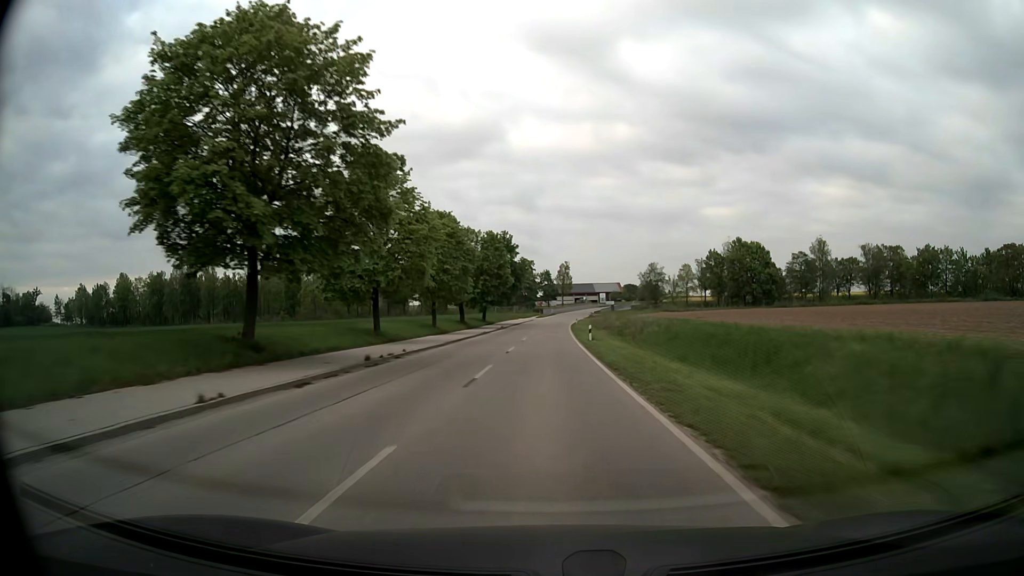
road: secondary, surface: asphalt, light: Day
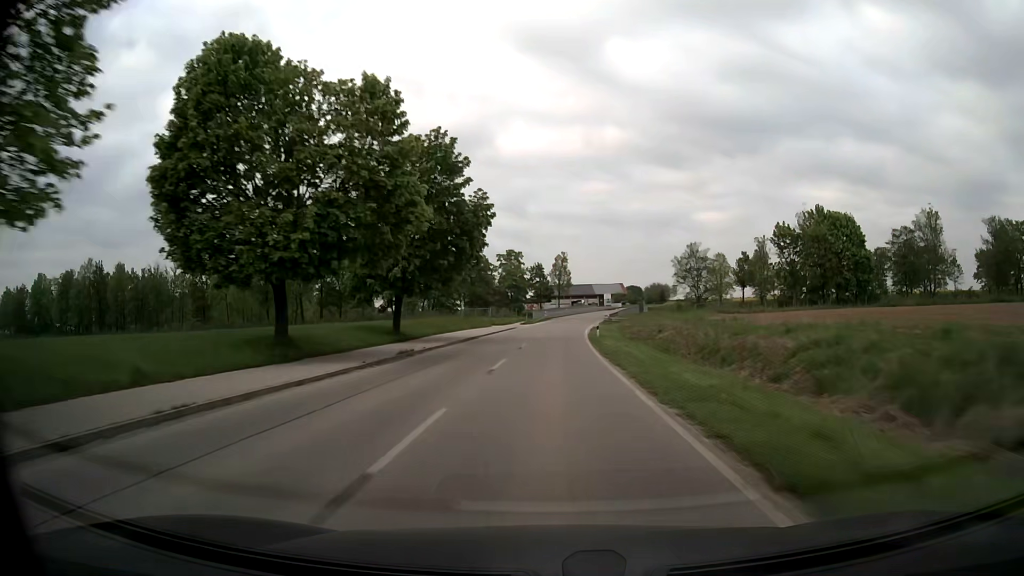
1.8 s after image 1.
(+0.2, +45.3) m; +1°
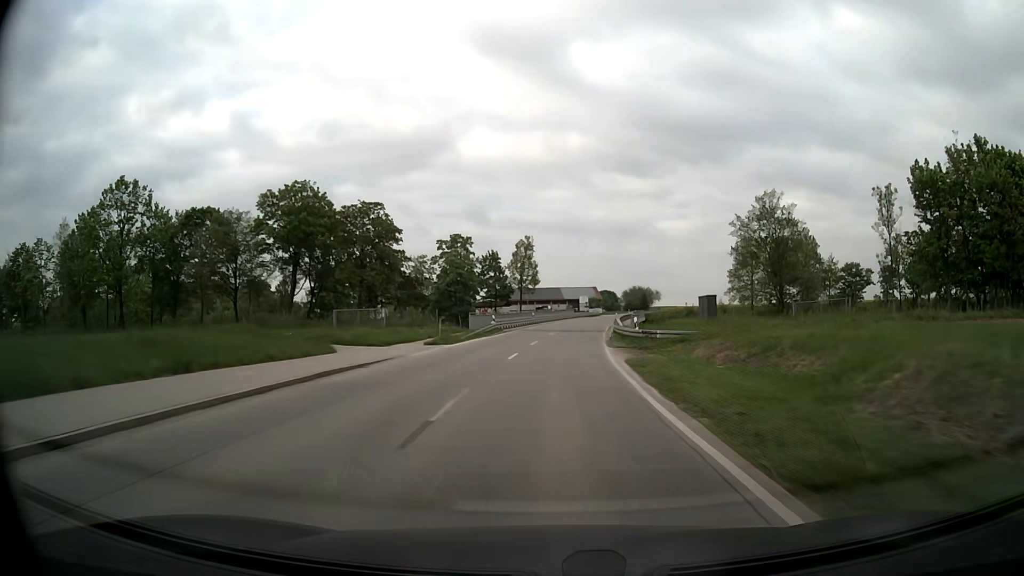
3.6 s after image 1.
(+0.9, +45.4) m; +3°
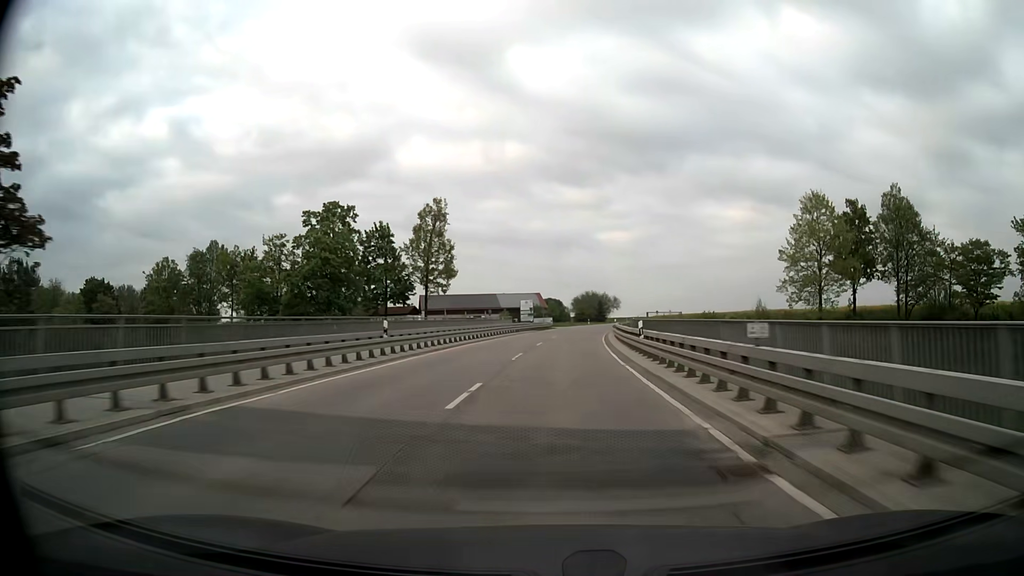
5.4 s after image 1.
(+1.9, +45.7) m; +5°
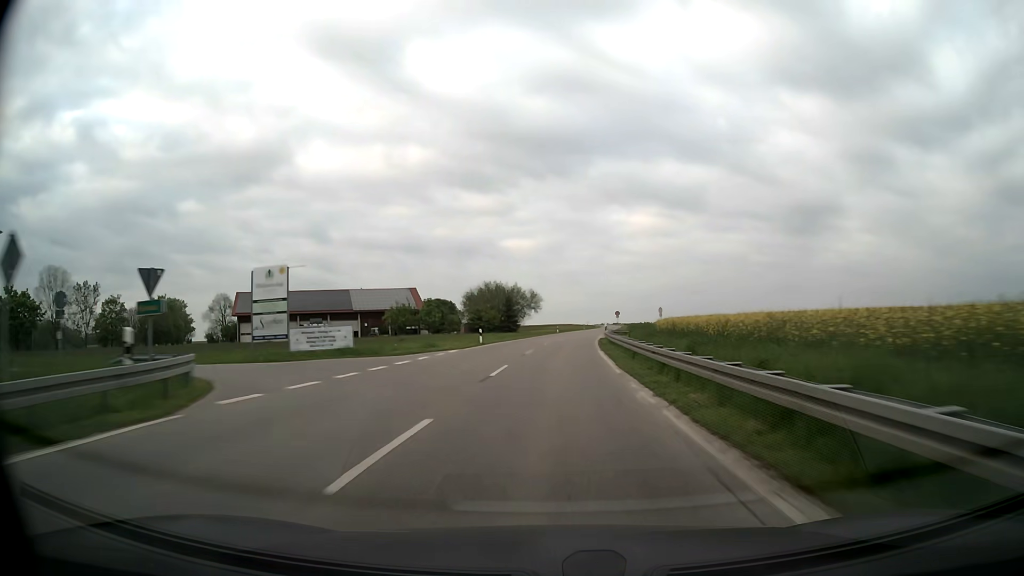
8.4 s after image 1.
(+5.7, +76.5) m; +8°
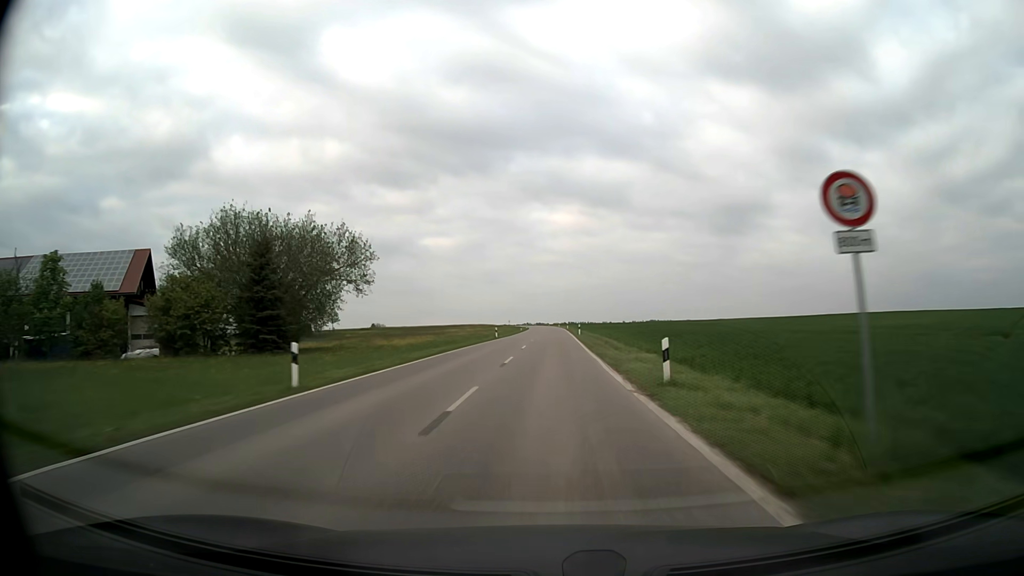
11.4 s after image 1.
(+5.1, +79.9) m; +7°
